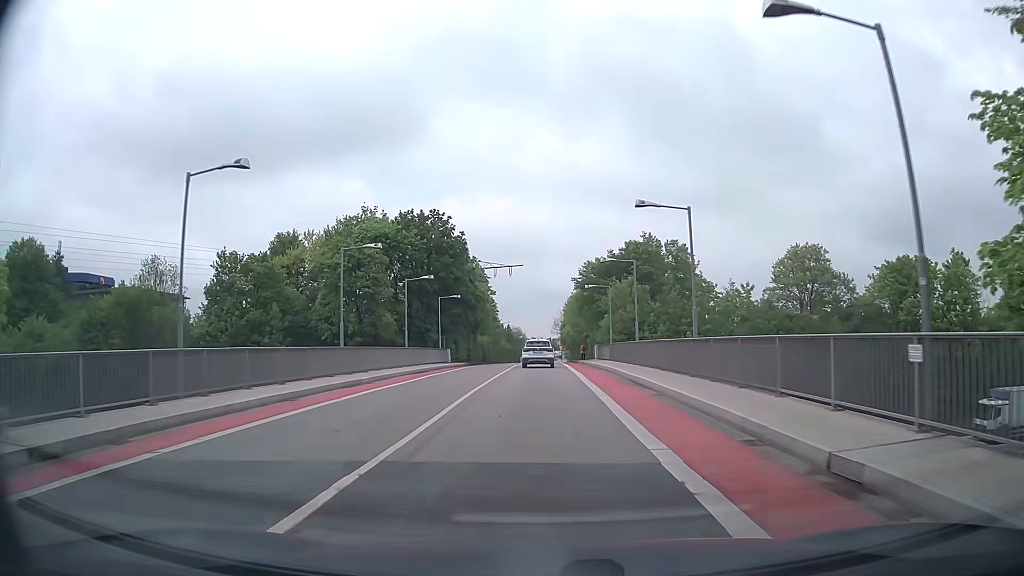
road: tertiary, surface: asphalt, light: Day
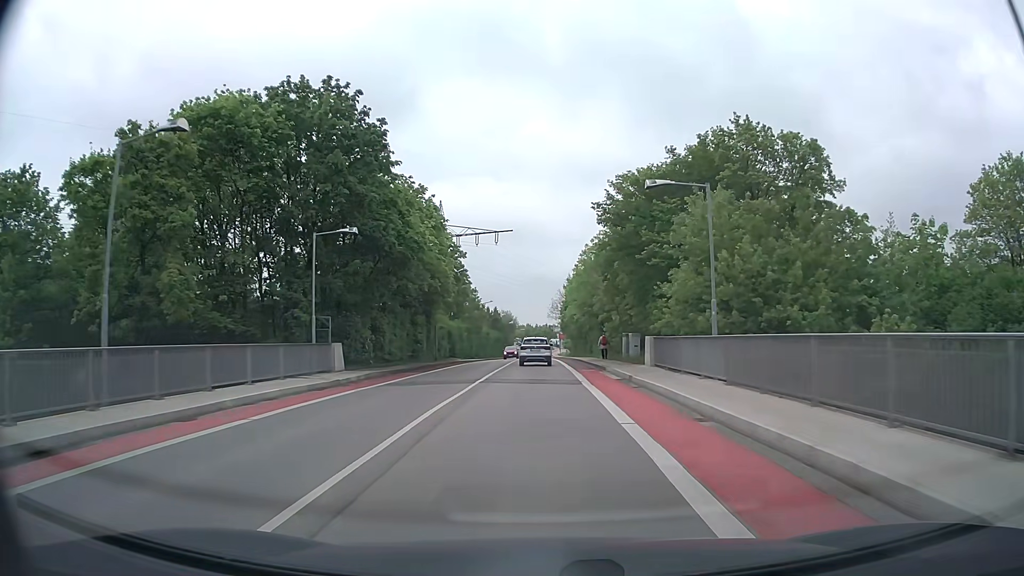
(-0.1, +29.6) m; 0°
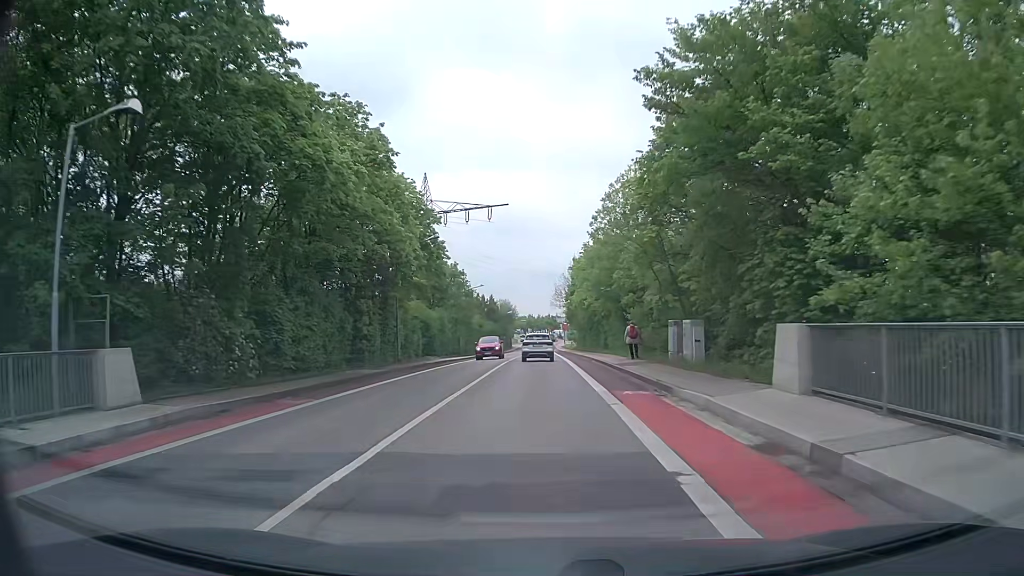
(0.0, +14.9) m; 0°
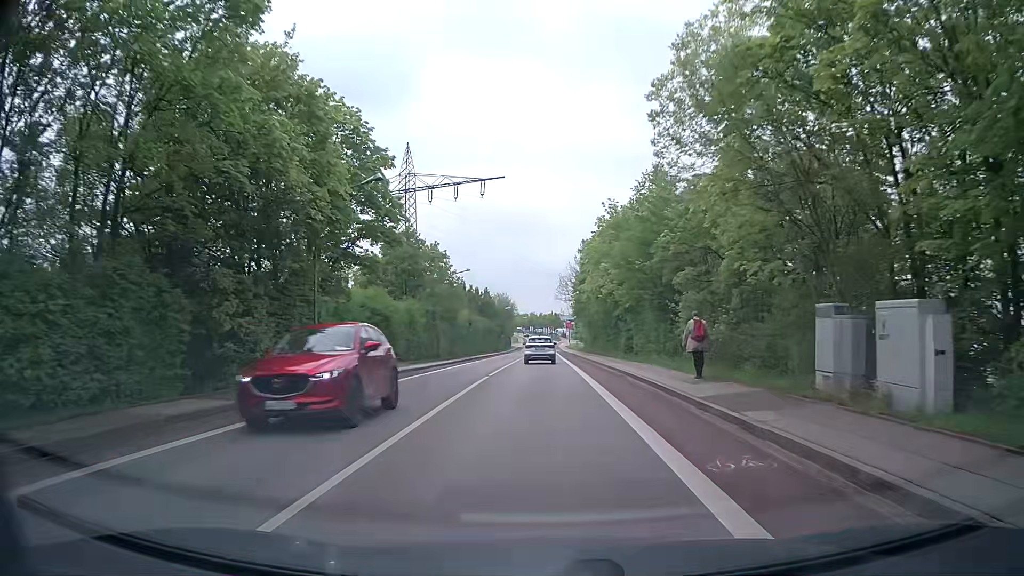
(0.0, +14.9) m; 0°
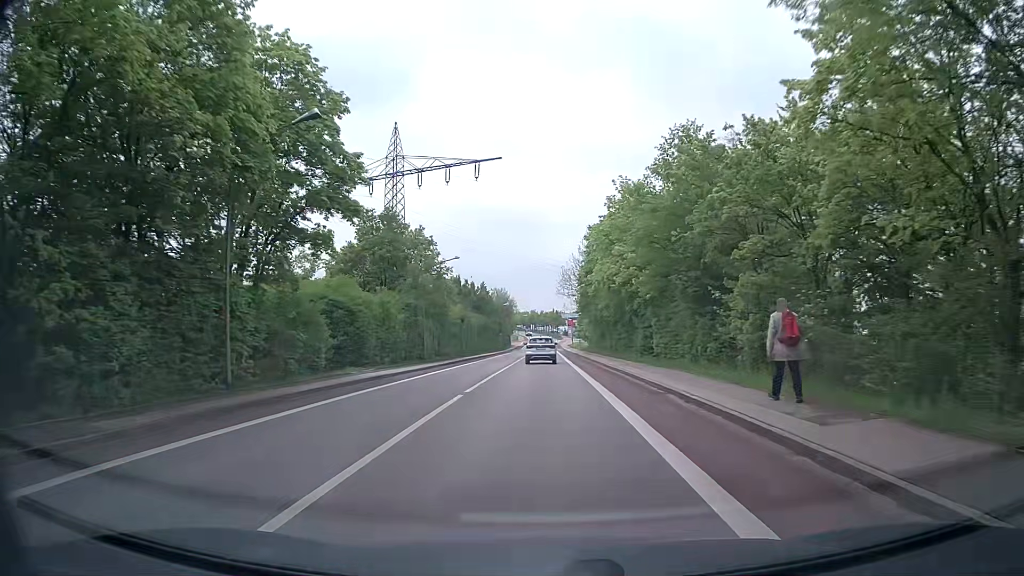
(0.0, +7.5) m; +1°
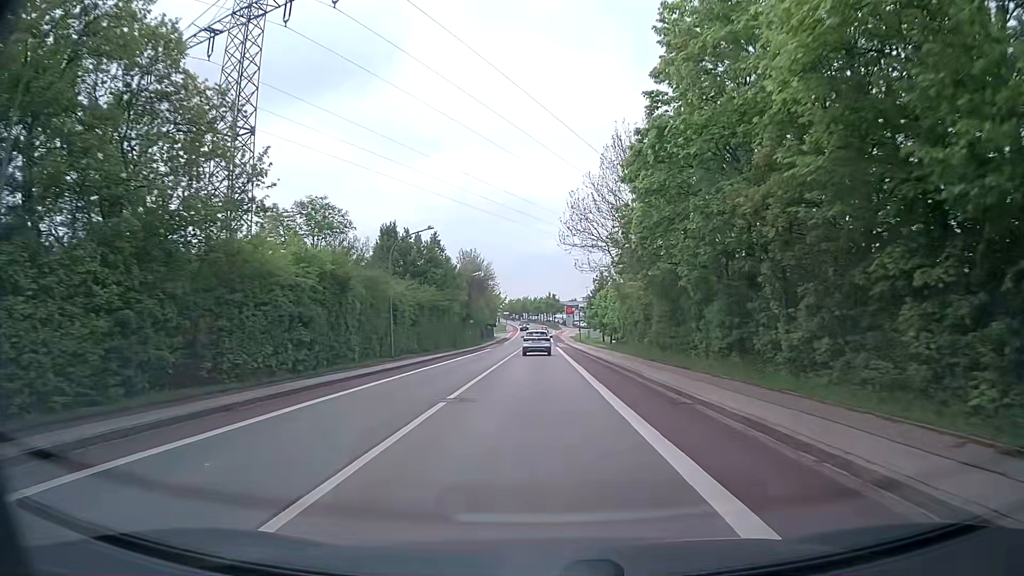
(-0.4, +38.7) m; 0°
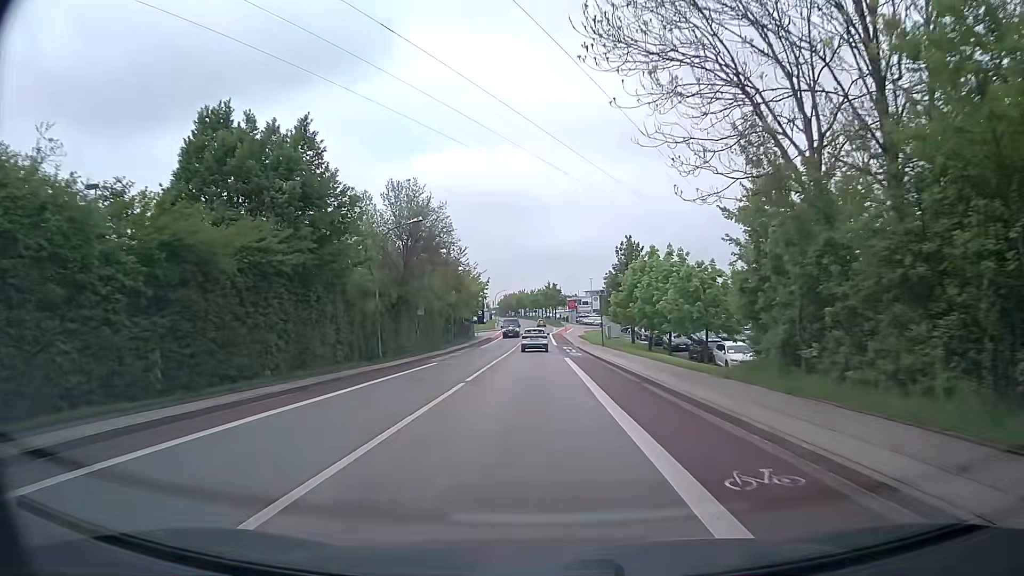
(+0.1, +31.3) m; +1°
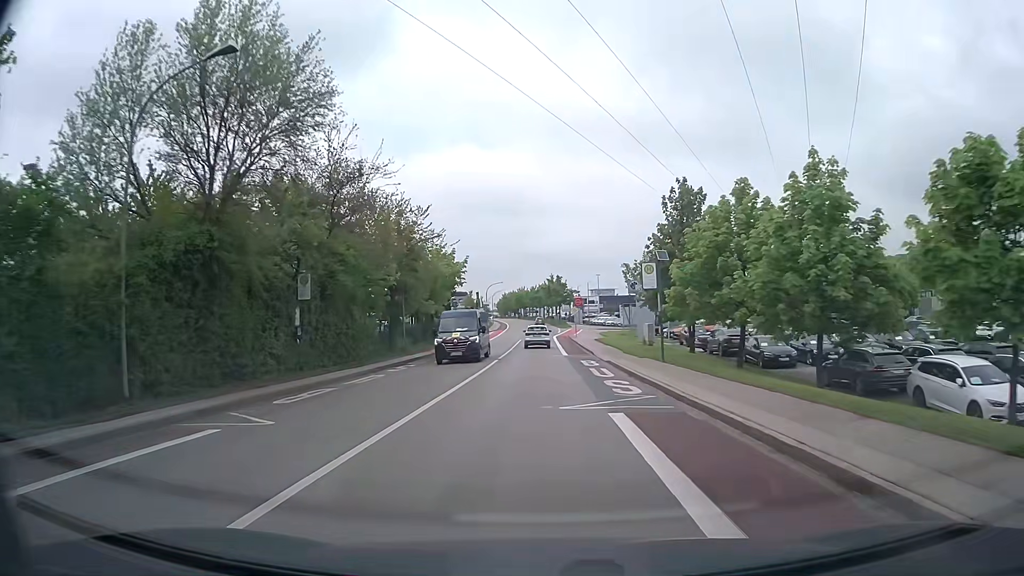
(-0.3, +23.1) m; -1°
(0, +10) (0, +20) (0, +30) (0, +40) (0, +50) (0, +60) (0, +70) (0, +80) (0, +90) (0, +100) m
